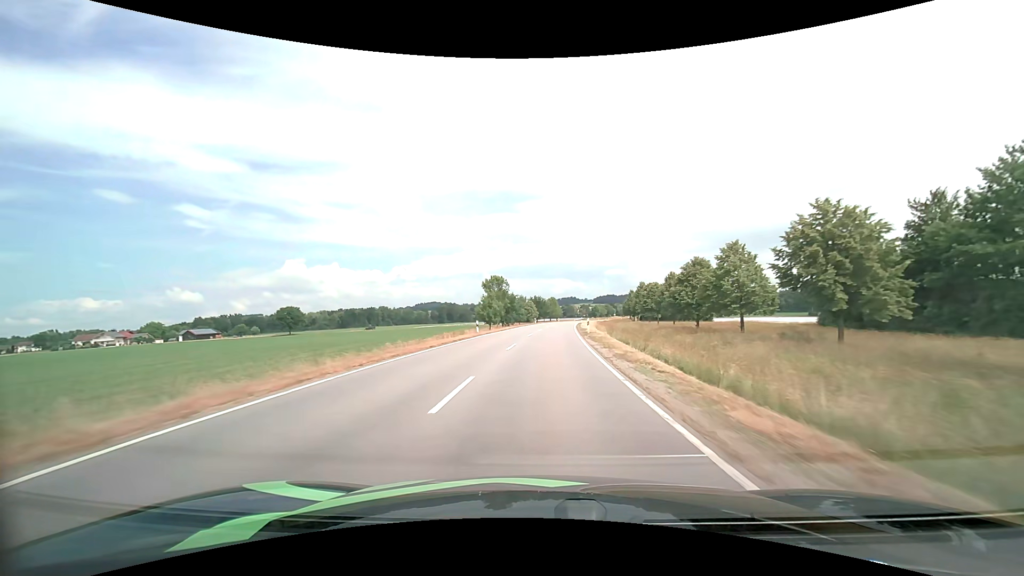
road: tertiary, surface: asphalt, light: Day
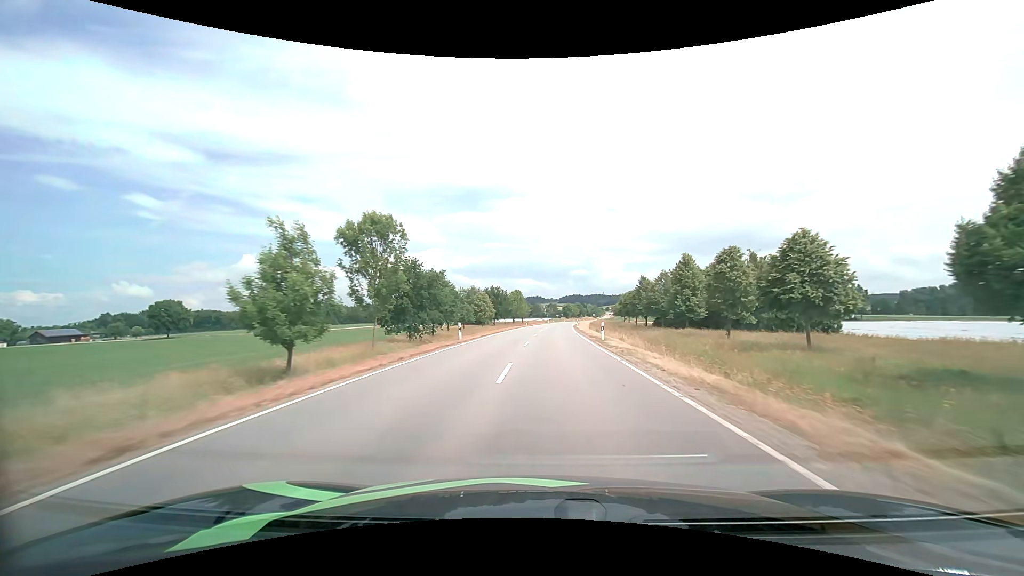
(+1.8, +57.7) m; +4°
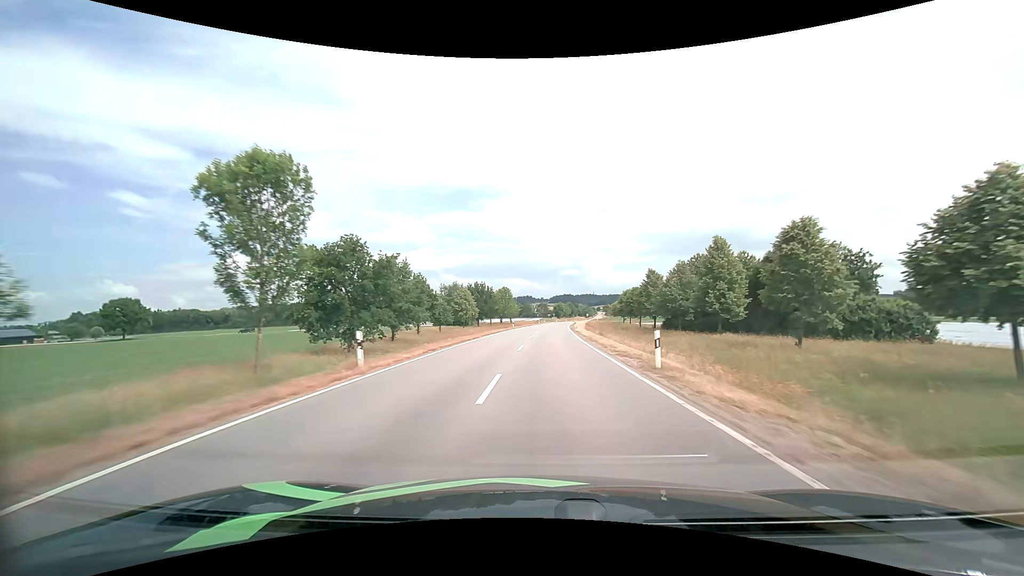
(+0.1, +14.4) m; +1°
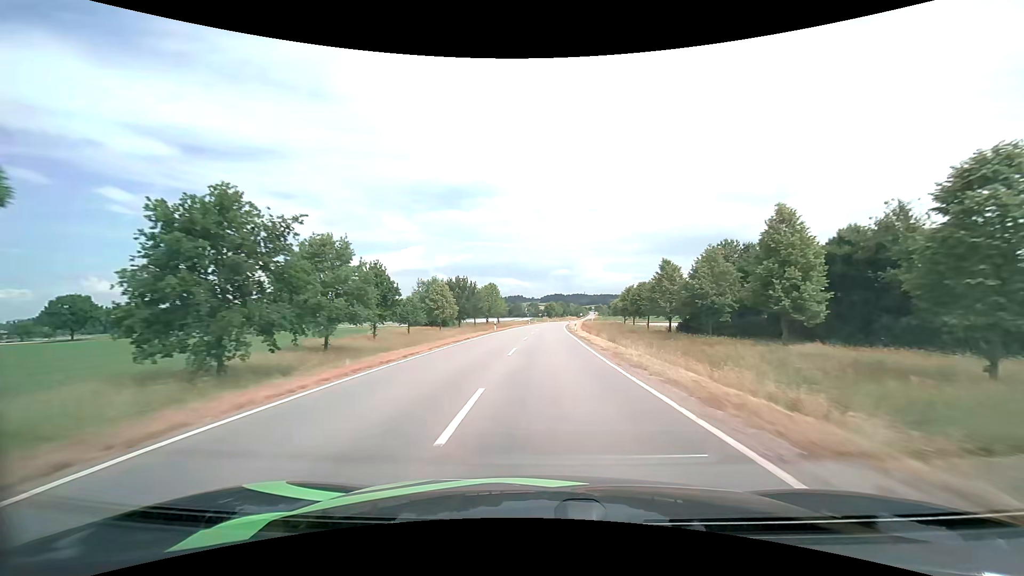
(+0.1, +14.5) m; +1°
